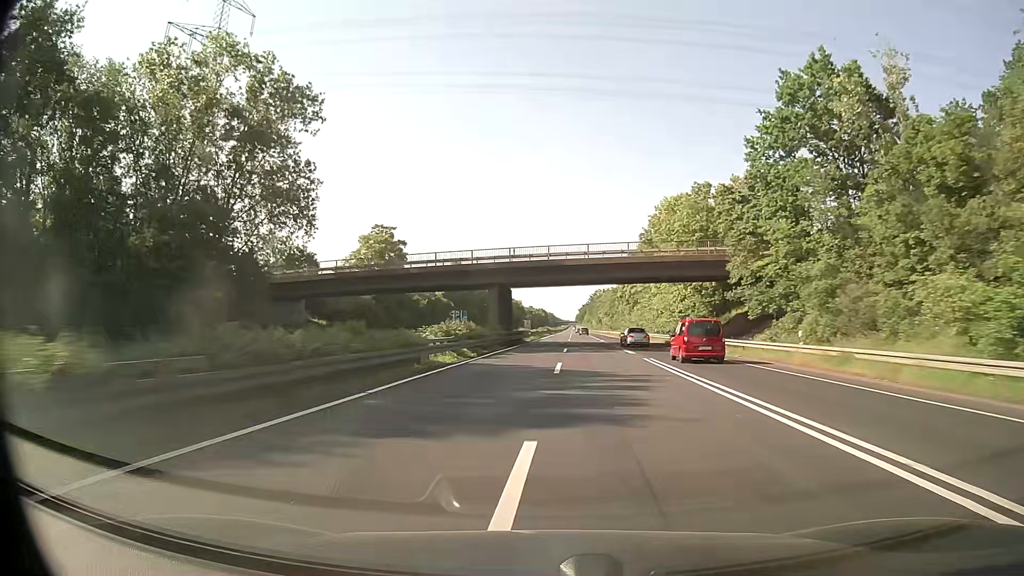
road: trunk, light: Day
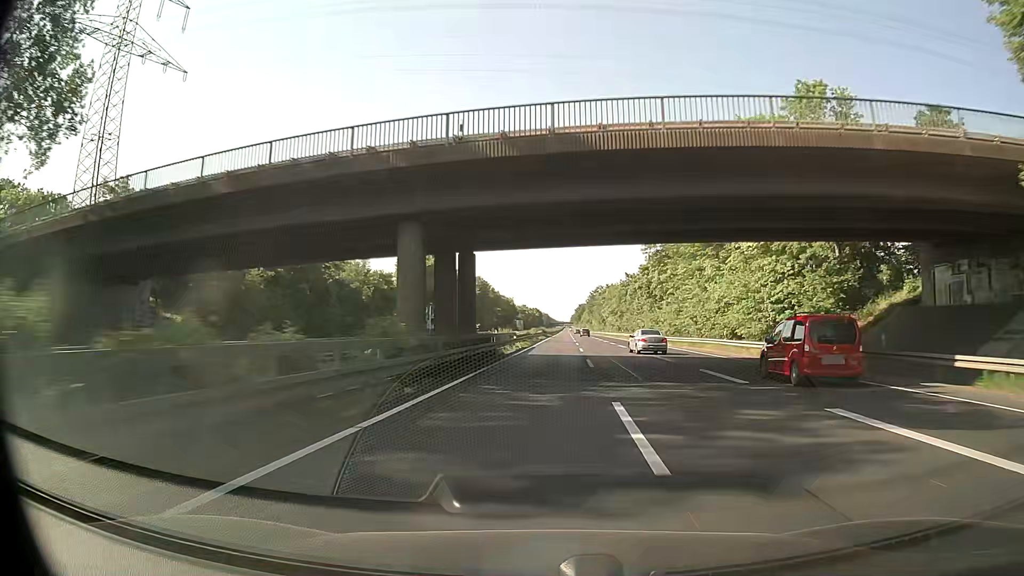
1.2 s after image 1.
(0.0, +31.7) m; +1°
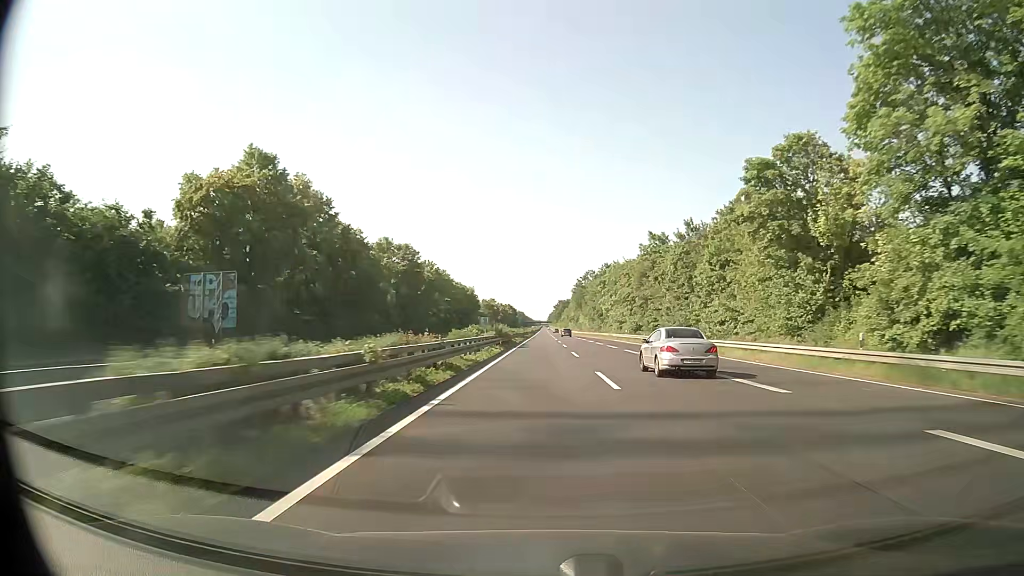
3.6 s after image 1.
(+1.2, +63.2) m; +2°
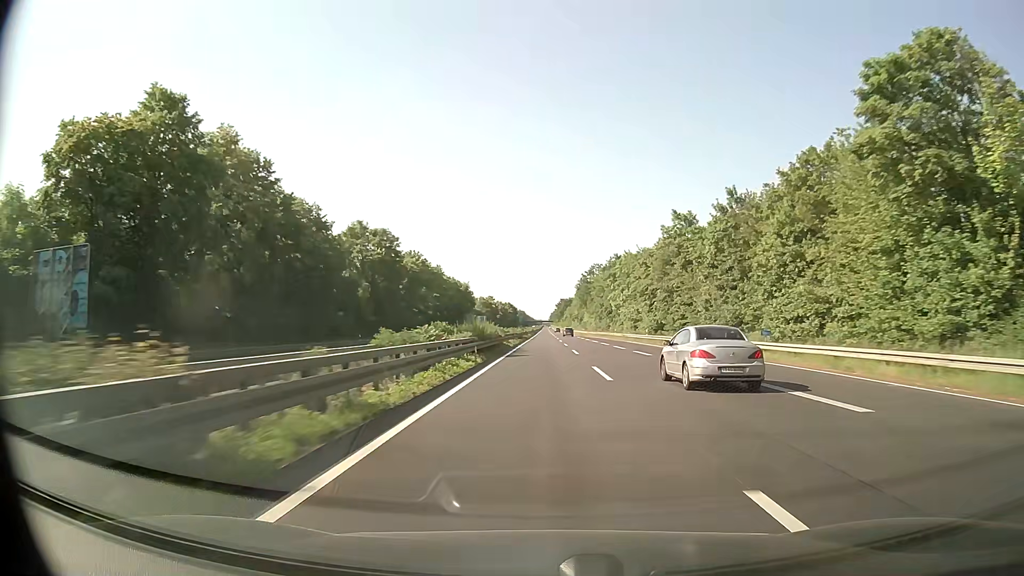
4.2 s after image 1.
(0.0, +15.8) m; 0°
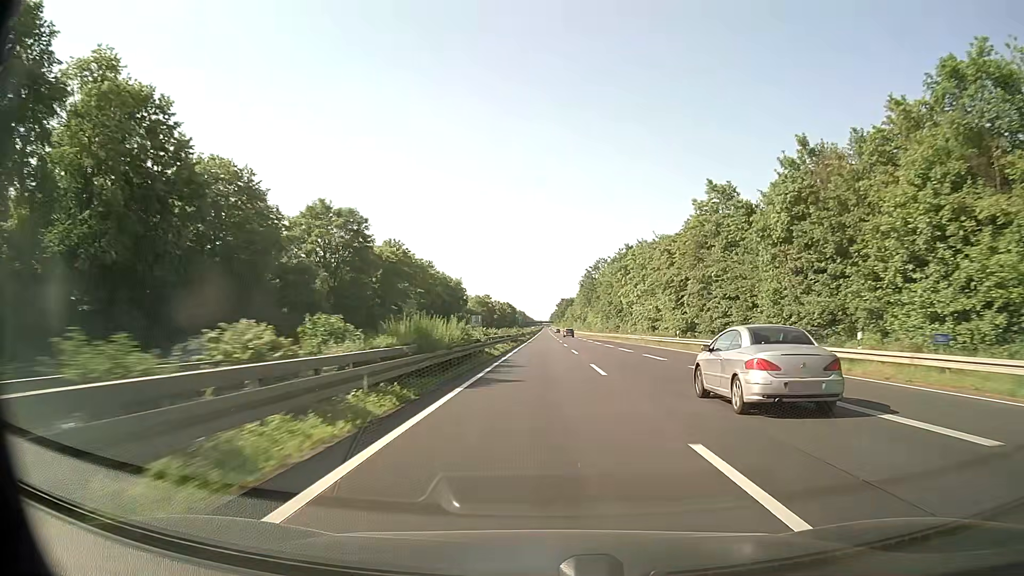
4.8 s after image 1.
(0.0, +15.8) m; 0°
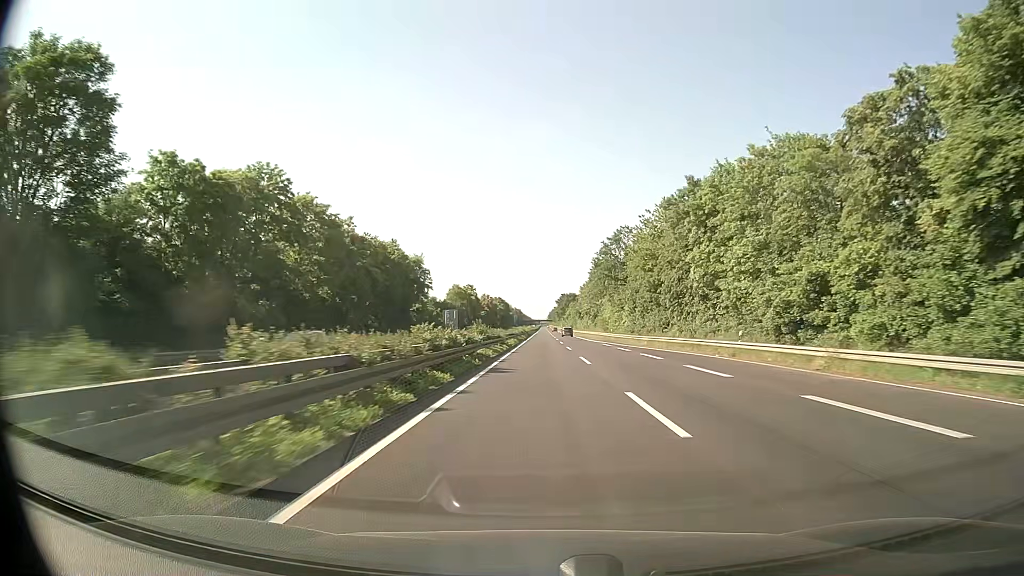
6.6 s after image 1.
(+0.2, +47.4) m; 0°
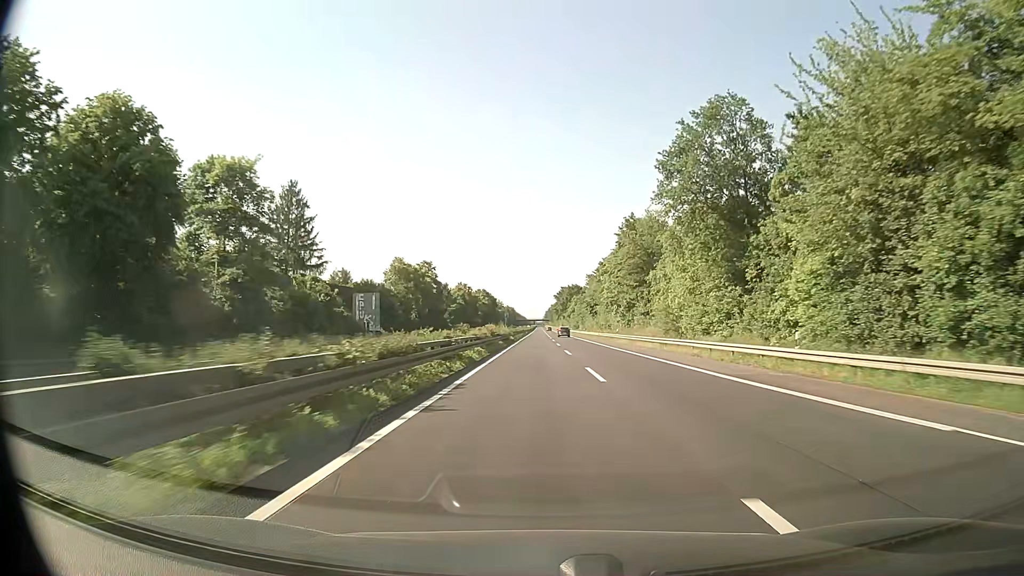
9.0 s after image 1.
(+0.1, +63.3) m; 0°
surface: asphalt
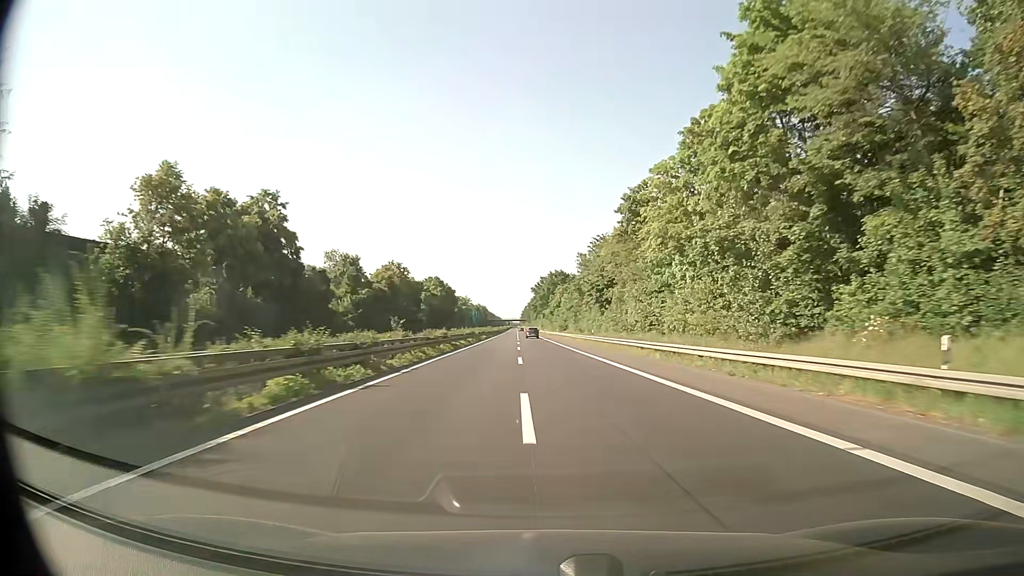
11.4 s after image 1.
(+1.1, +63.3) m; +2°
(0, +10) (0, +20) (0, +30) (0, +40) (0, +50) (0, +60) (-1, +70) (-1, +80) (-1, +90) (-2, +100) m
